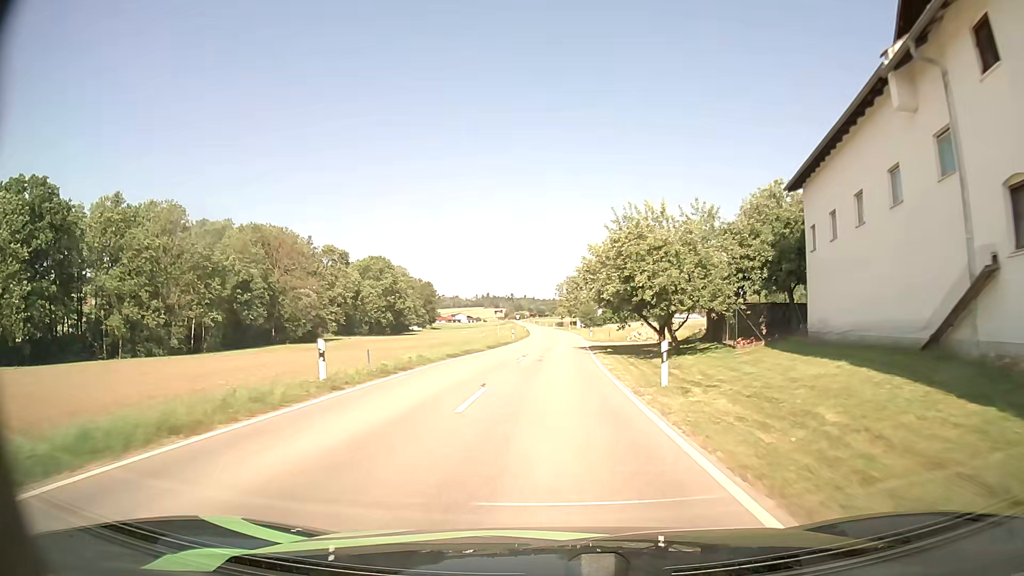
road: tertiary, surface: asphalt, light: Day
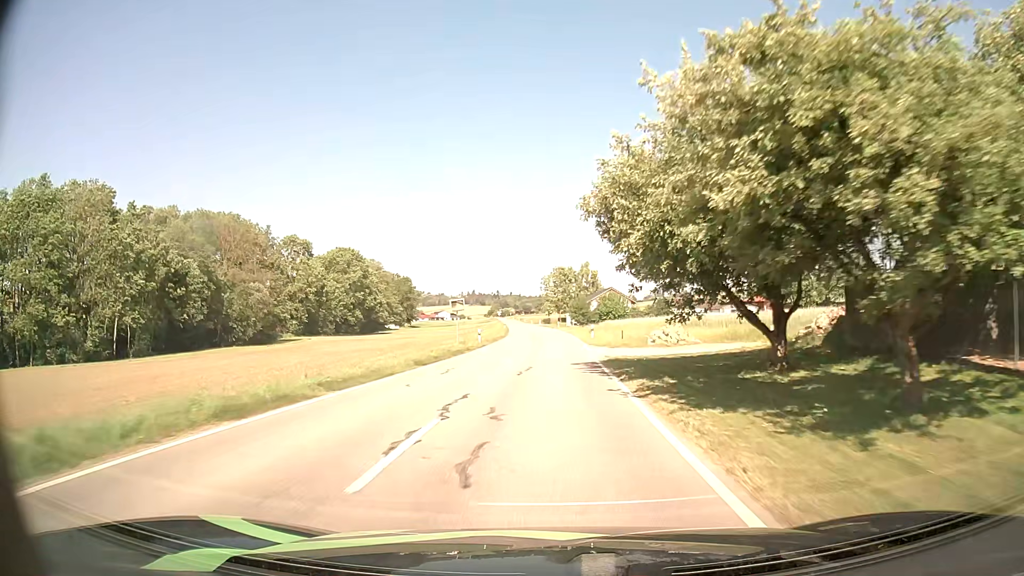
(+0.4, +19.4) m; +2°
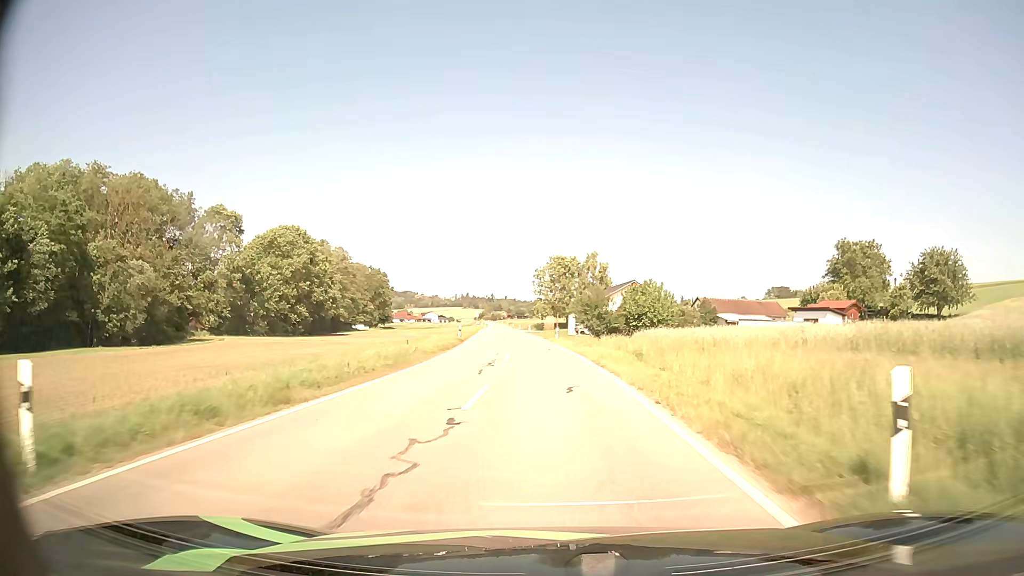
(+0.2, +39.2) m; 0°
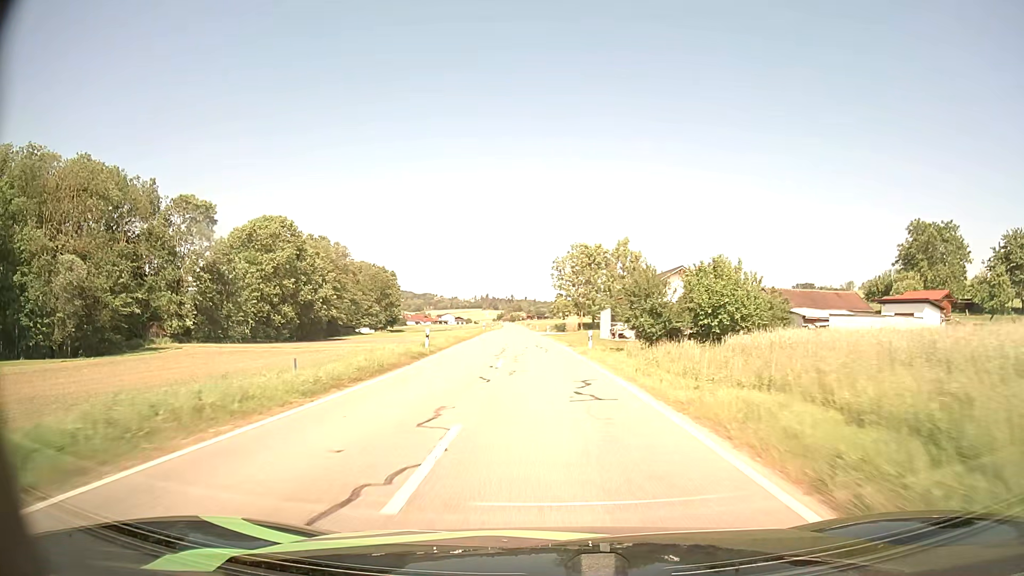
(-0.2, +19.9) m; -2°
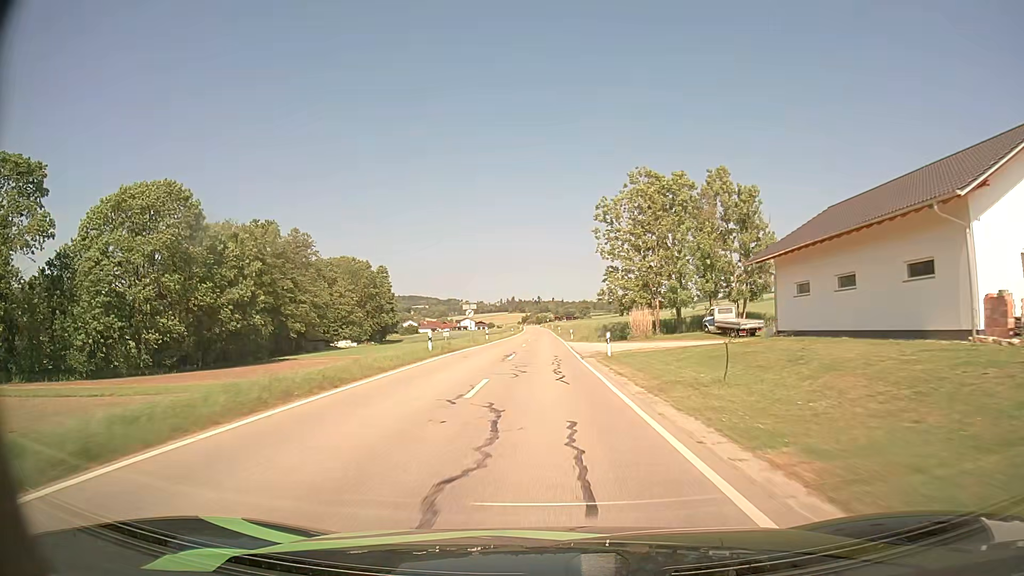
(-1.4, +51.2) m; -3°
(0, +10) (0, +20) (0, +30) (0, +40) (0, +50) (0, +60) (0, +70) (0, +80) (0, +90) (-1, +100) m
